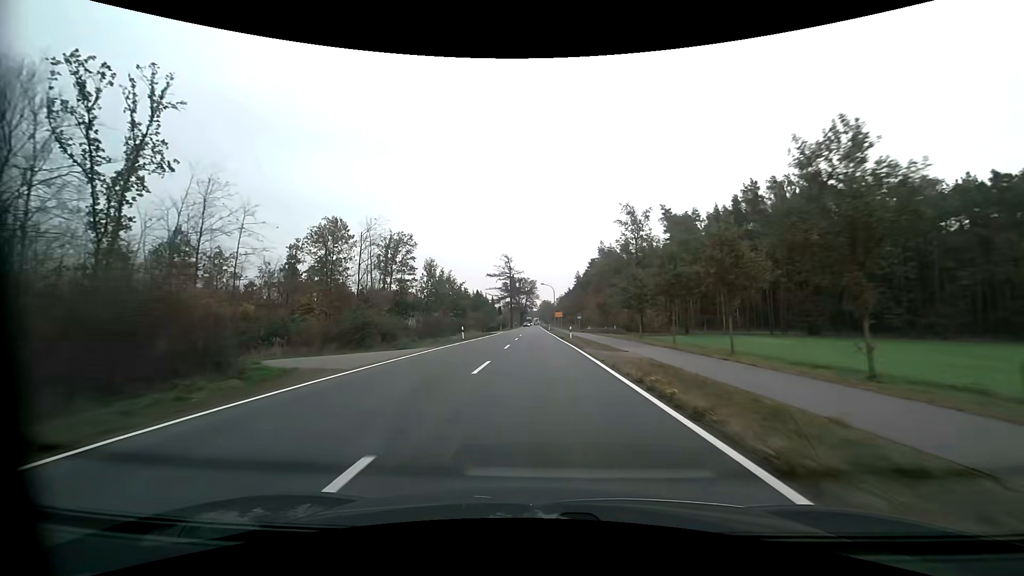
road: primary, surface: asphalt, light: Day
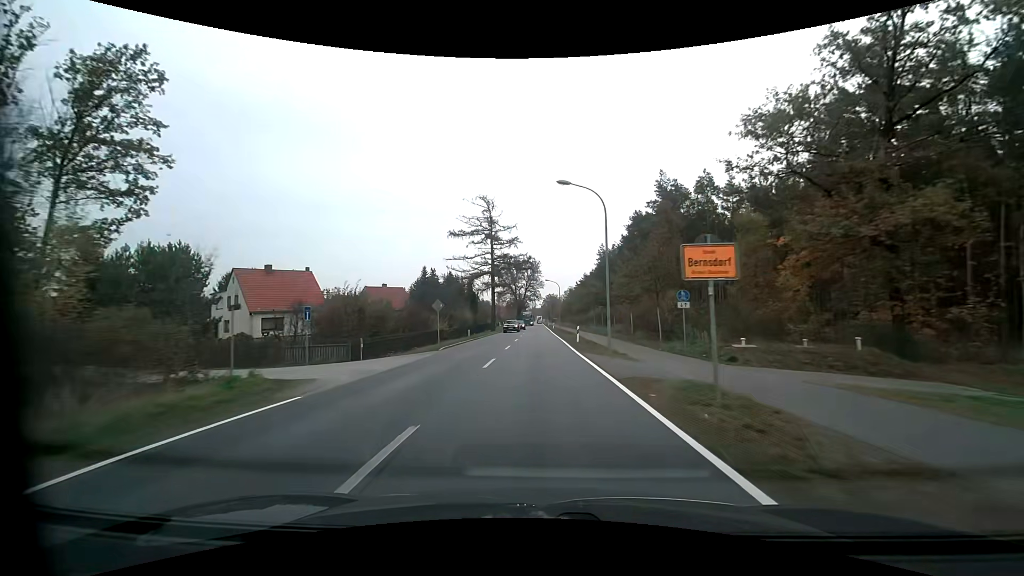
(-0.2, +58.7) m; -1°
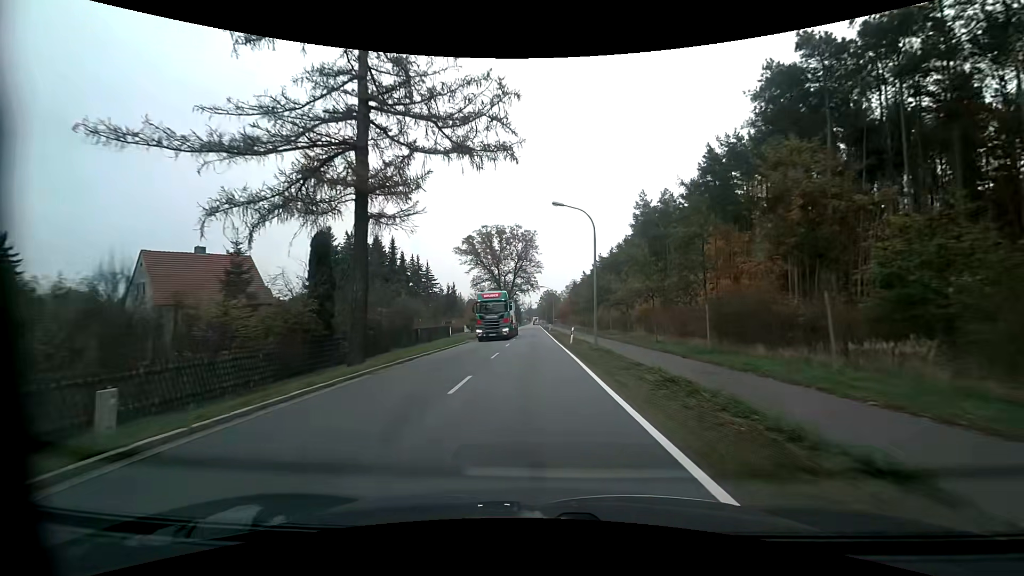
(+0.3, +49.6) m; +1°
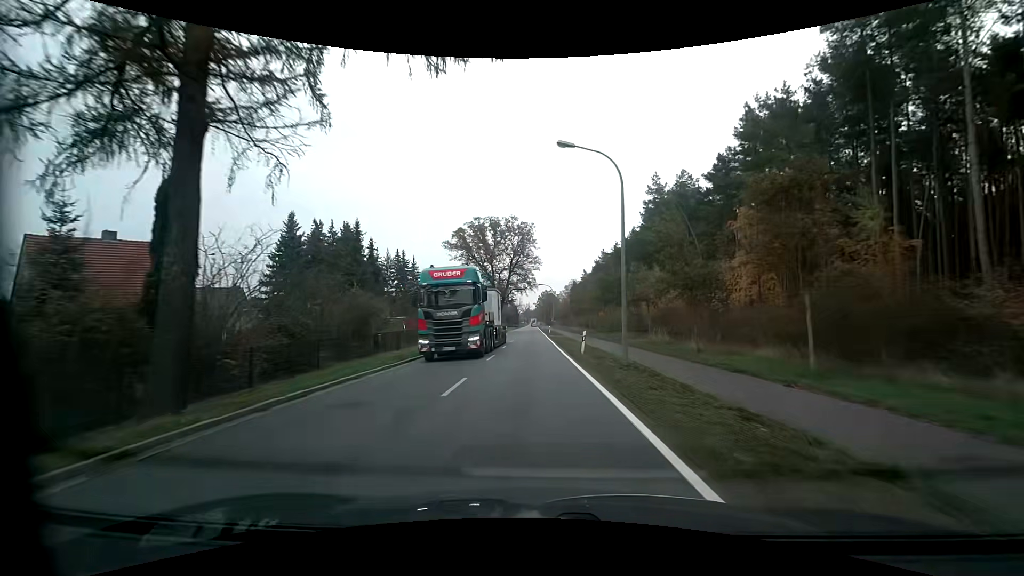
(0.0, +9.0) m; 0°
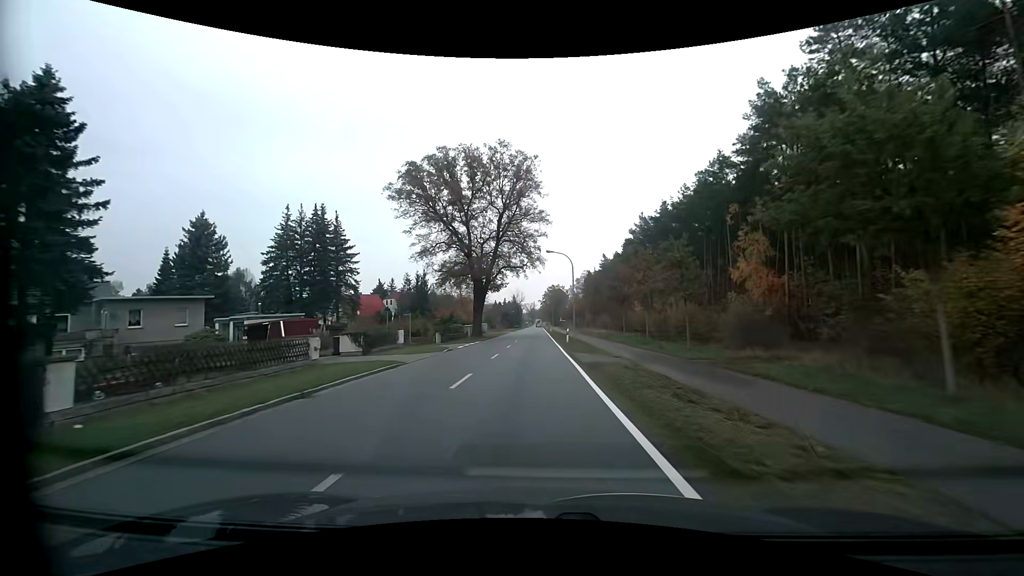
(0.0, +34.8) m; -1°
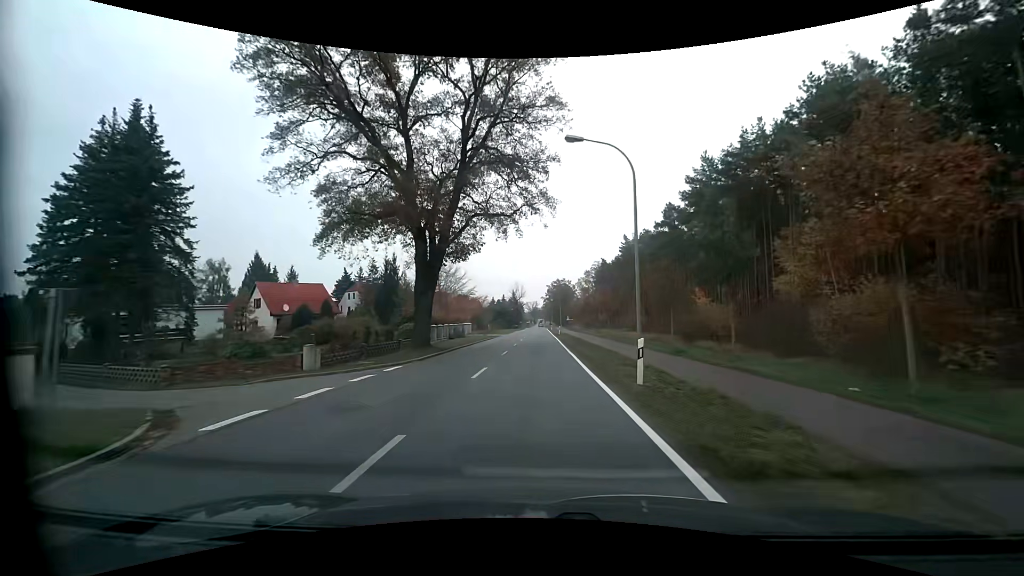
(0.0, +25.5) m; 0°
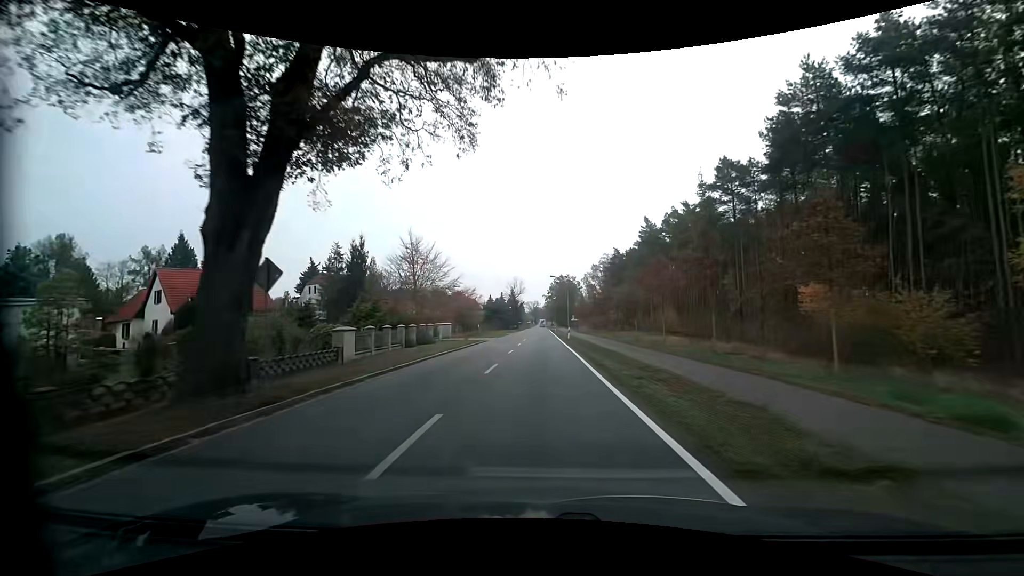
(-0.1, +16.8) m; 0°
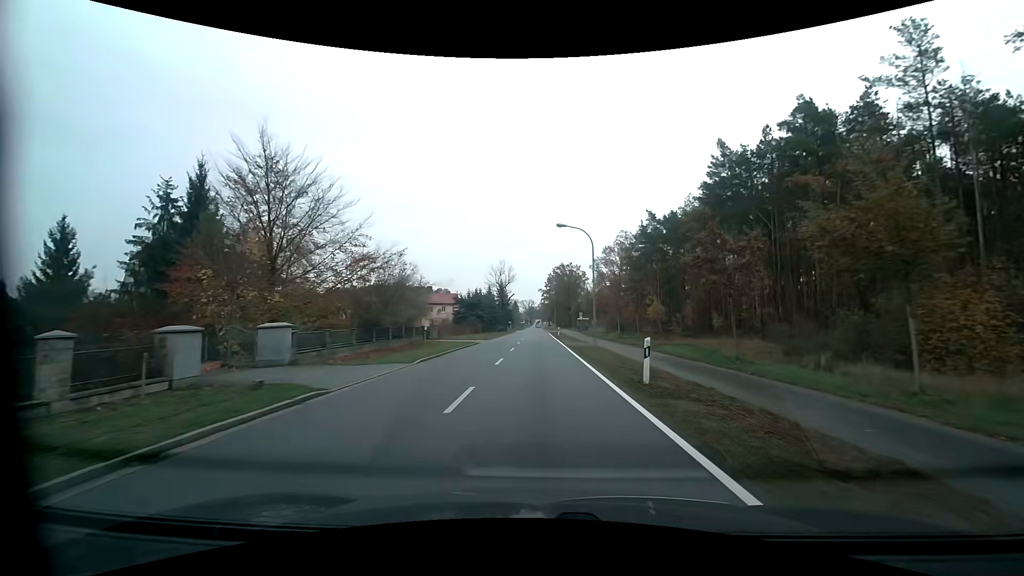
(+0.2, +33.0) m; 0°
(0, +10) (0, +20) (0, +30) (0, +40) (0, +50) (0, +60) (0, +70) (0, +80) (0, +90) (0, +100) m
